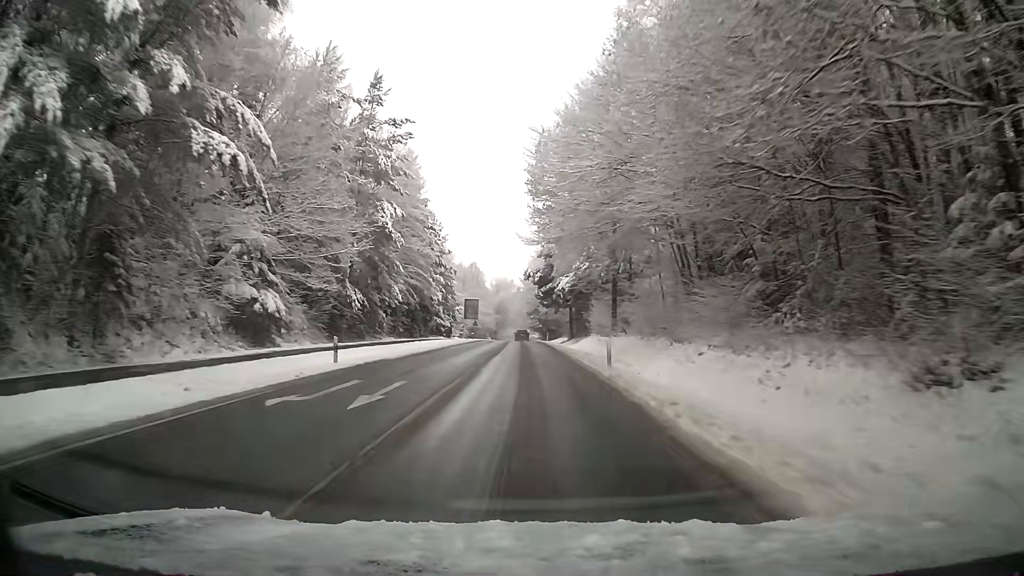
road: tertiary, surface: asphalt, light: Day
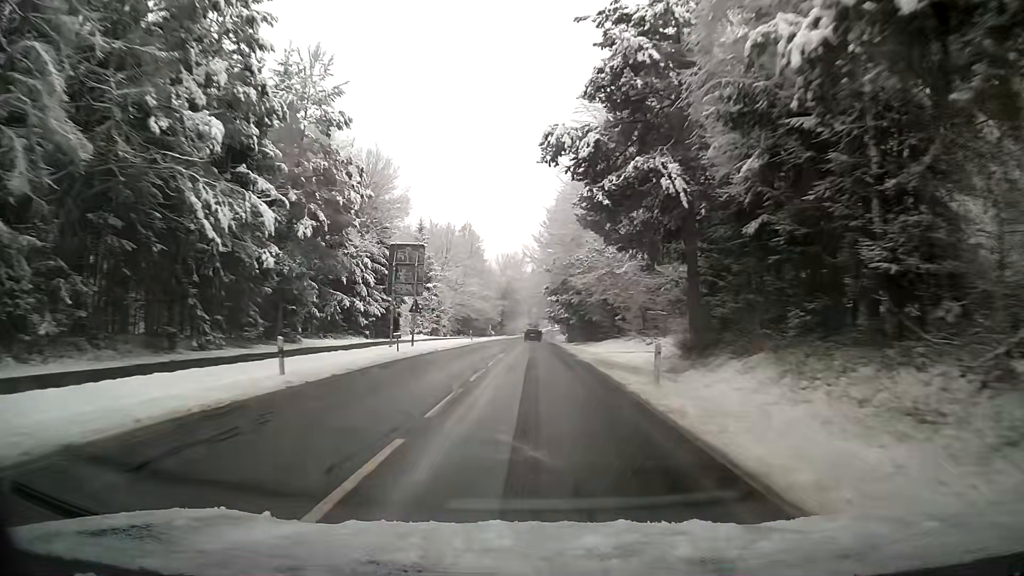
(-0.8, +55.4) m; -1°
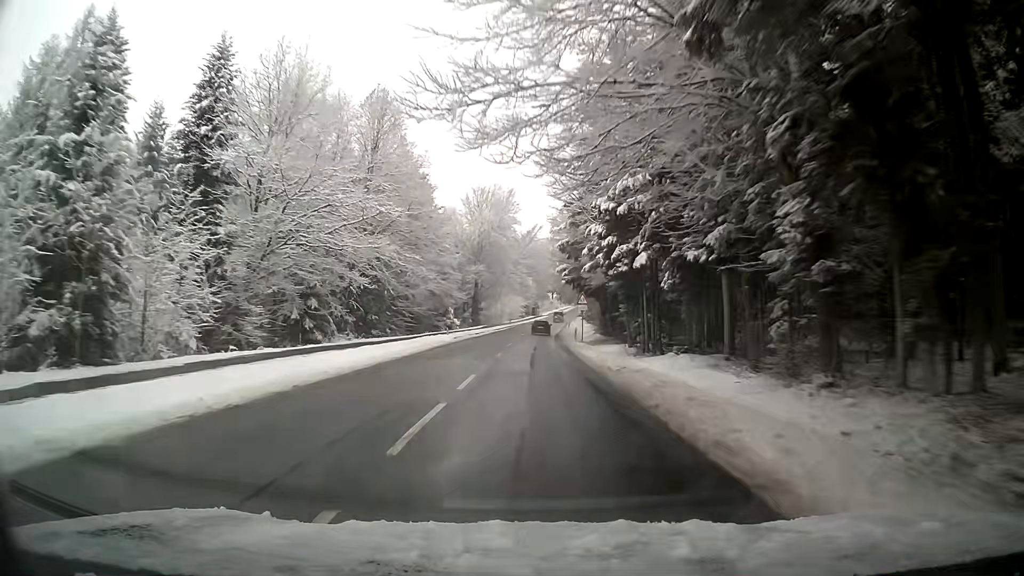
(0.0, +69.3) m; 0°
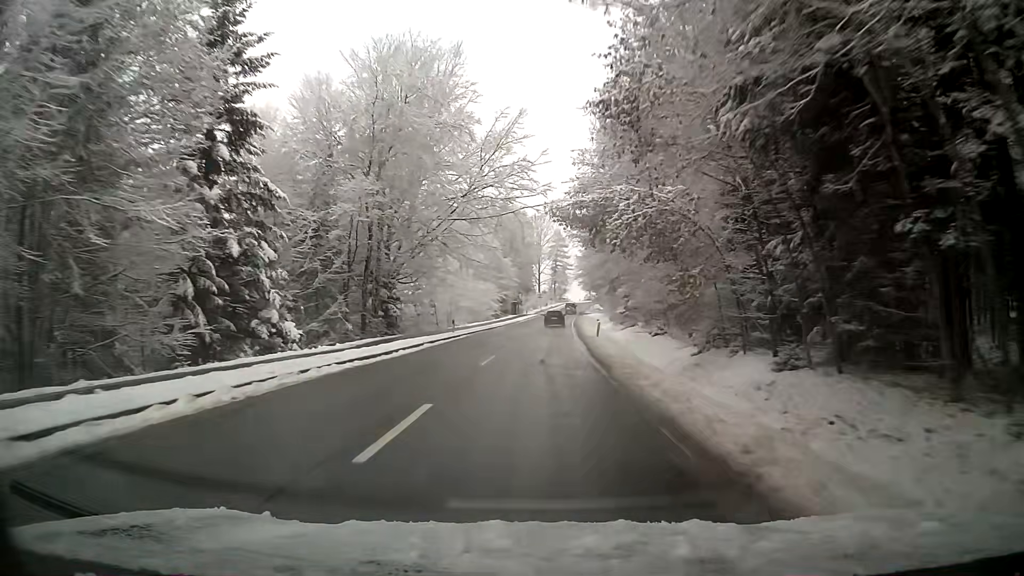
(+0.3, +54.7) m; +1°
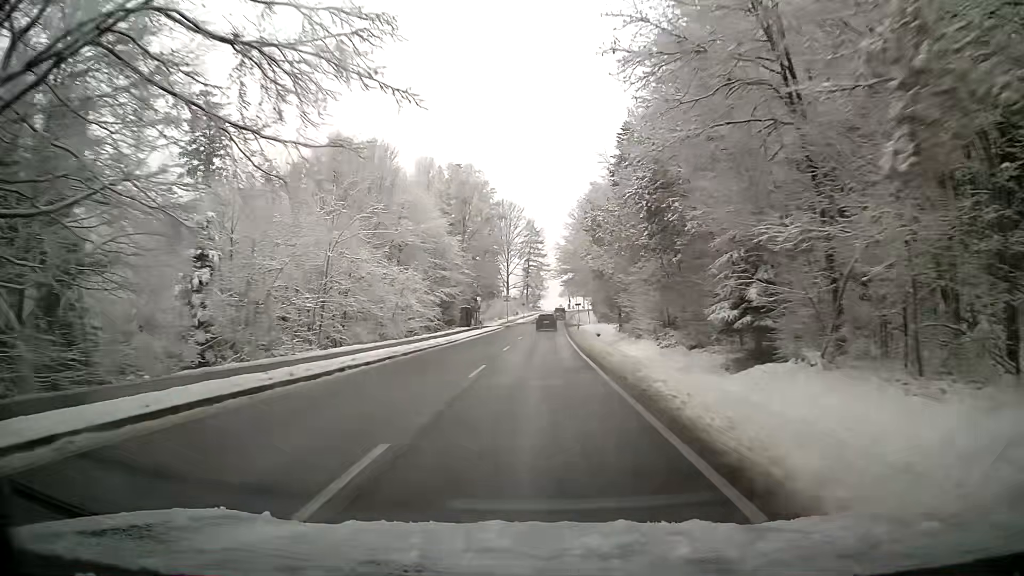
(+0.9, +39.4) m; +2°
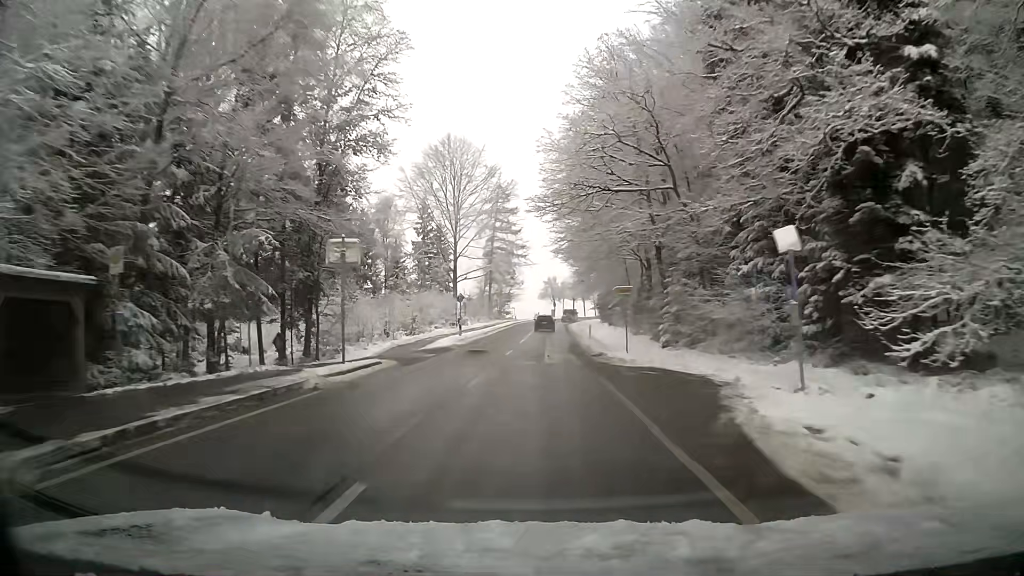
(+1.3, +62.0) m; +2°
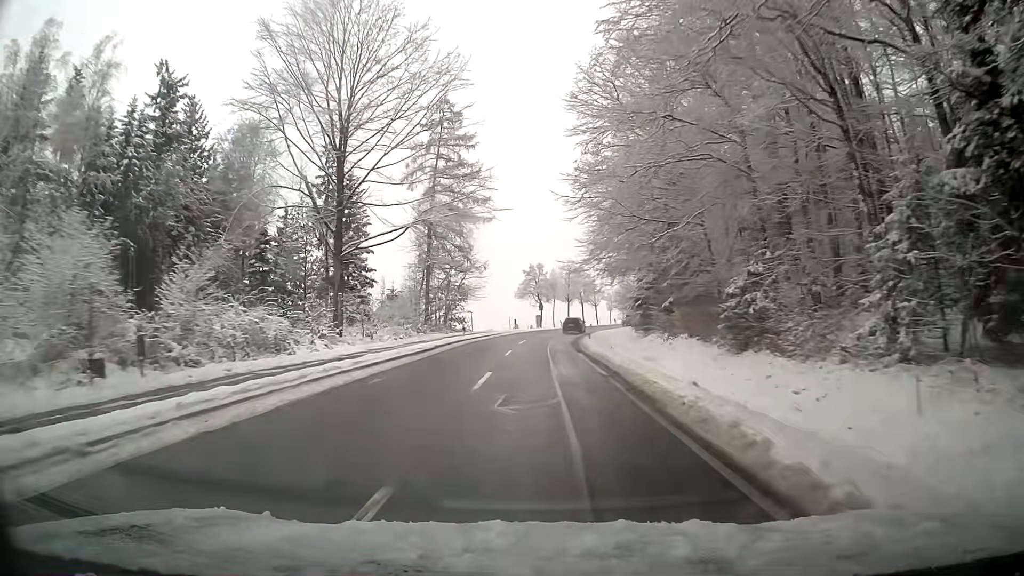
(+0.5, +48.1) m; +1°
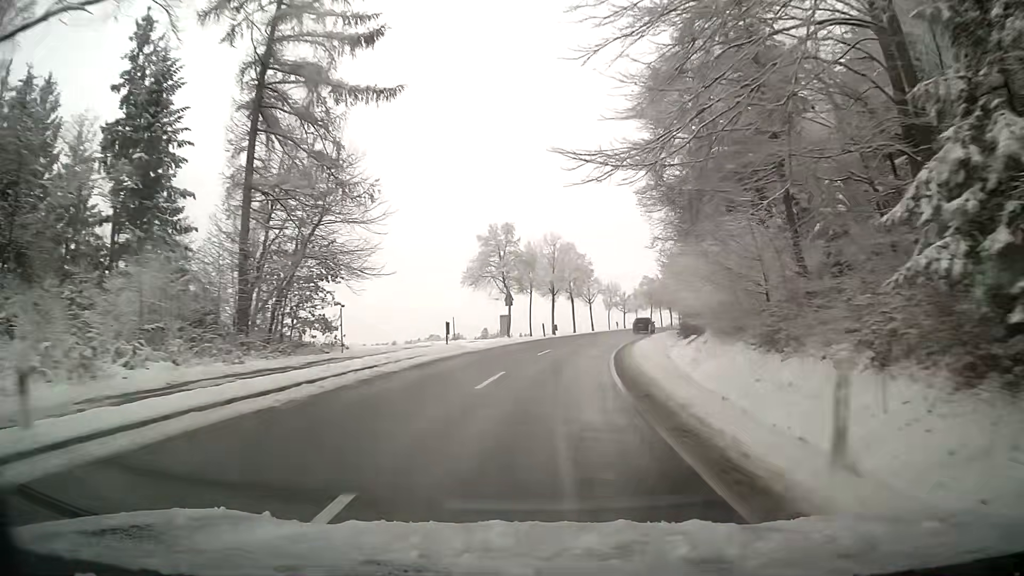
(+0.8, +36.2) m; +4°
